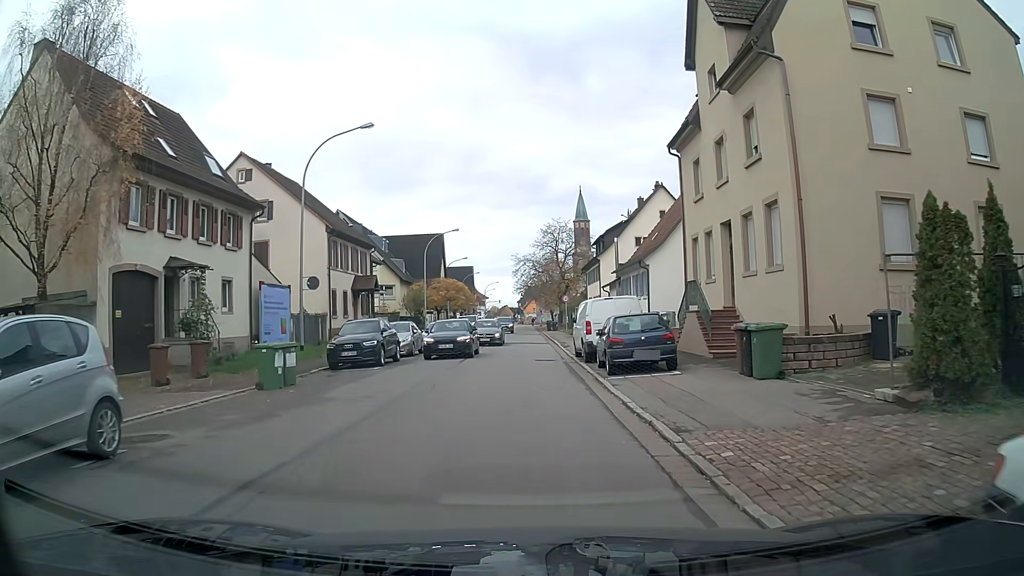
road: tertiary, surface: asphalt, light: Day
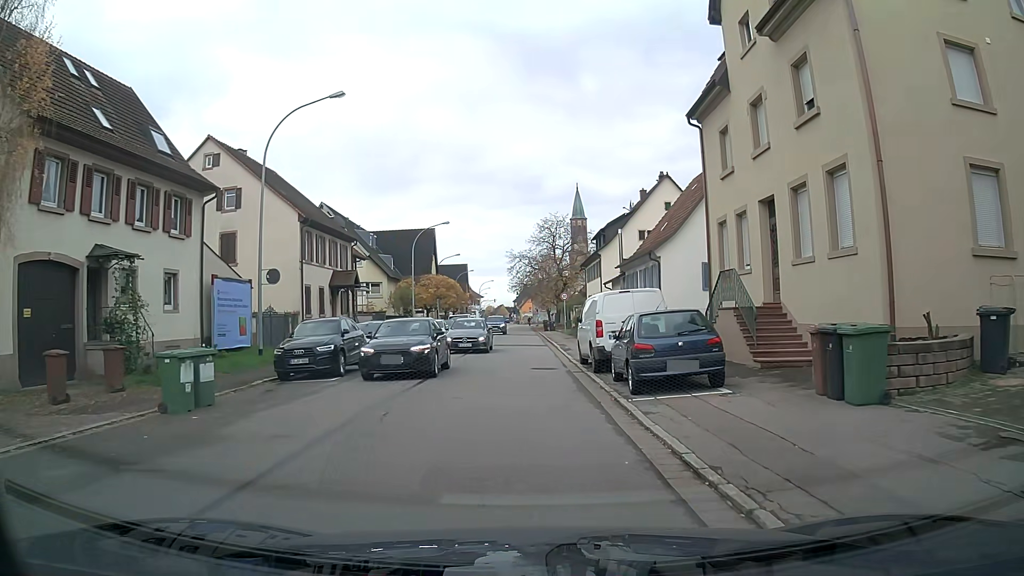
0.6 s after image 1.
(0.0, +4.3) m; 0°
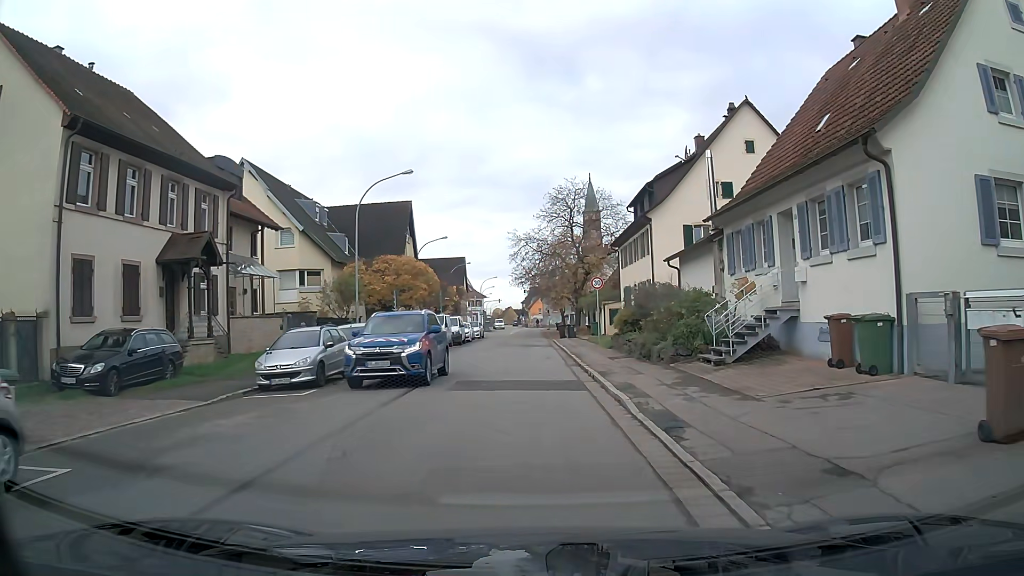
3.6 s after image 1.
(-0.1, +21.2) m; -1°
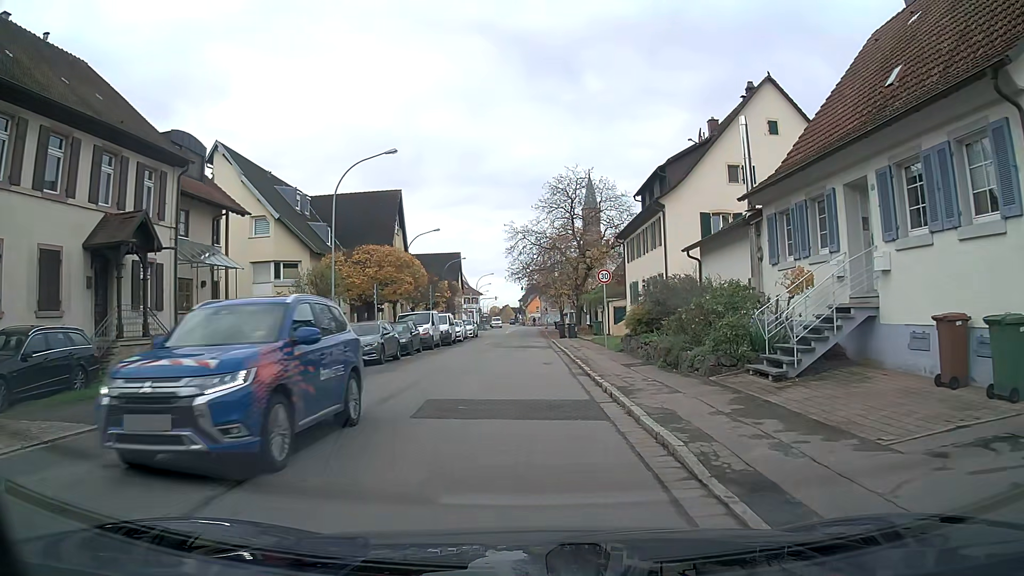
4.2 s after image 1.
(0.0, +4.1) m; 0°
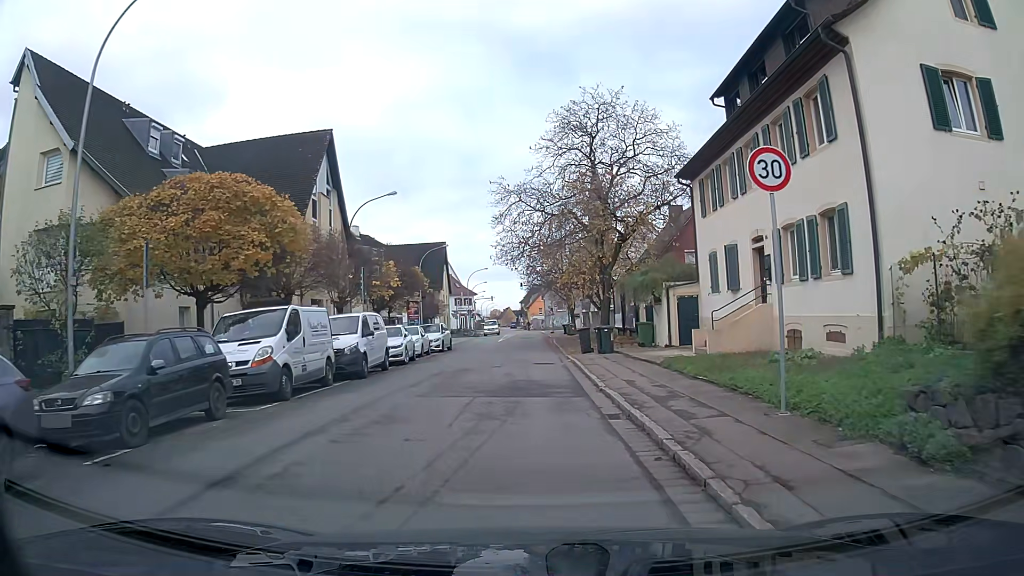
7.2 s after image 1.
(0.0, +20.3) m; 0°
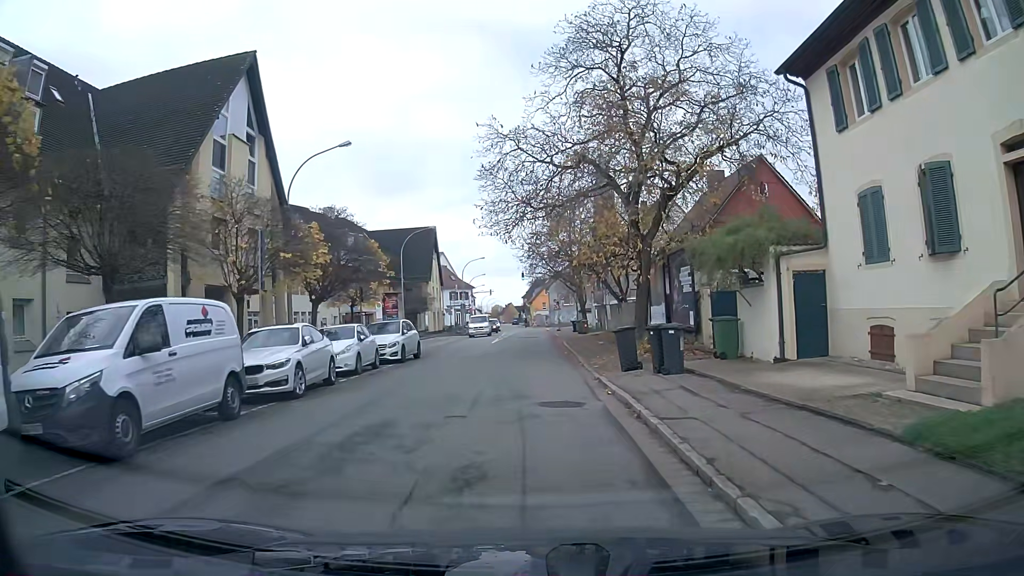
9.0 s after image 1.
(0.0, +11.8) m; 0°
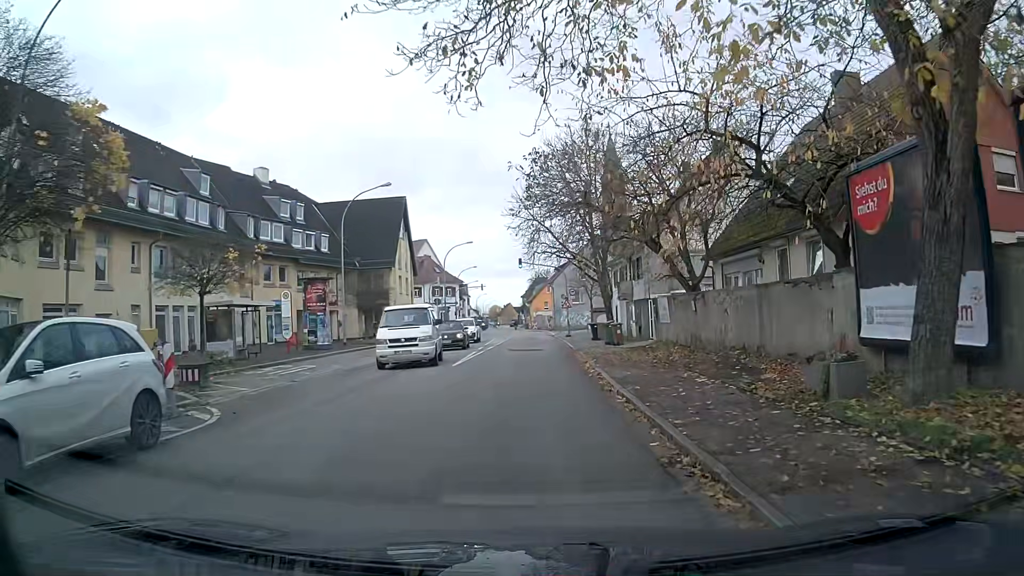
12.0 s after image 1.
(0.0, +19.8) m; 0°
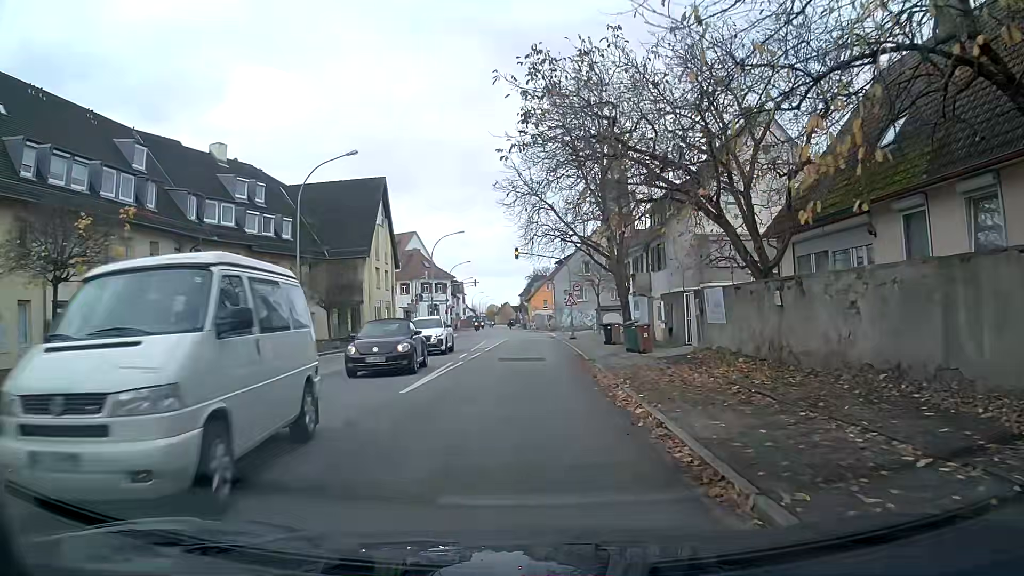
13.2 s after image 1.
(0.0, +8.0) m; 0°
